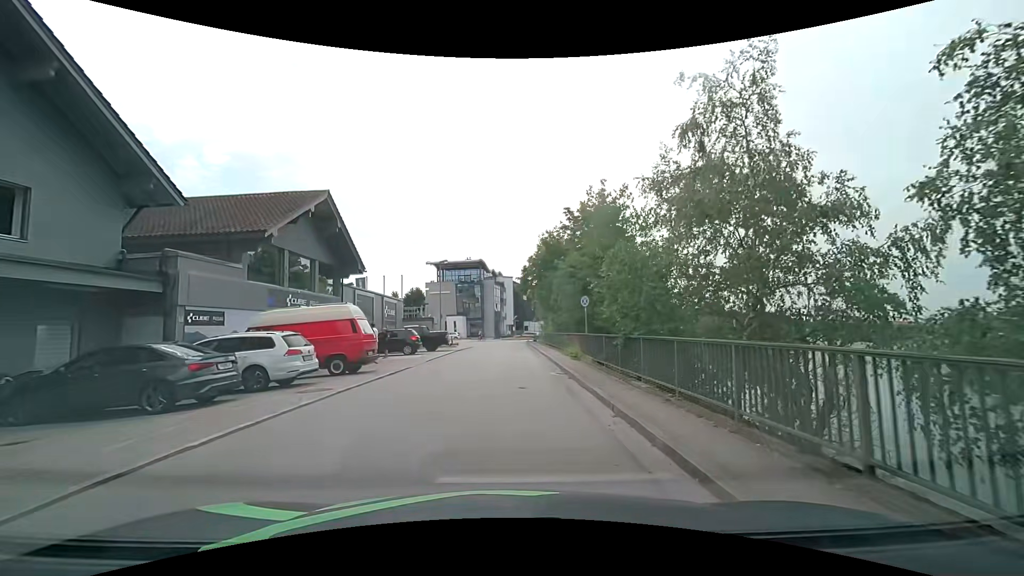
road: unclassified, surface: asphalt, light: Day
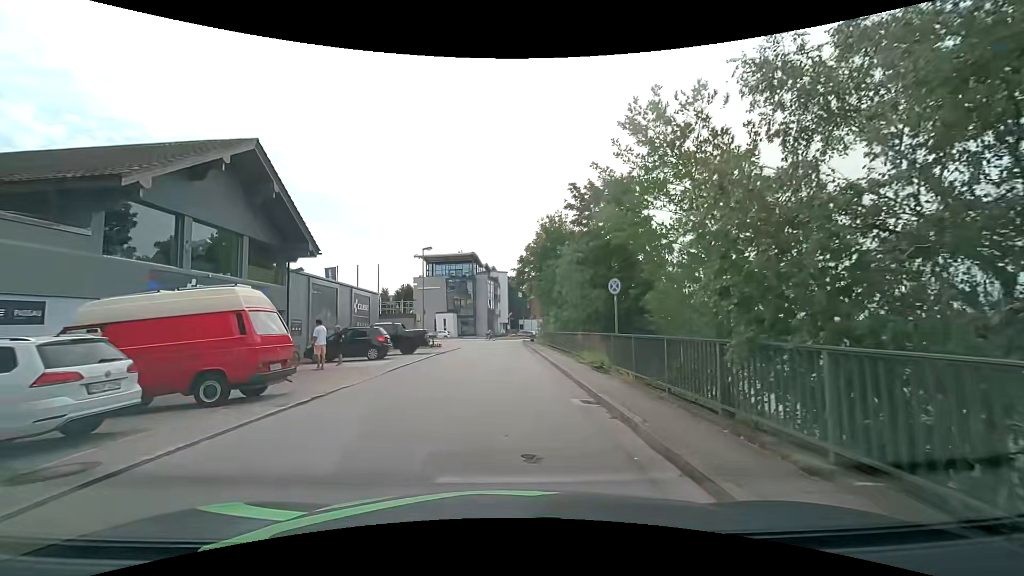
(0.0, +6.6) m; 0°
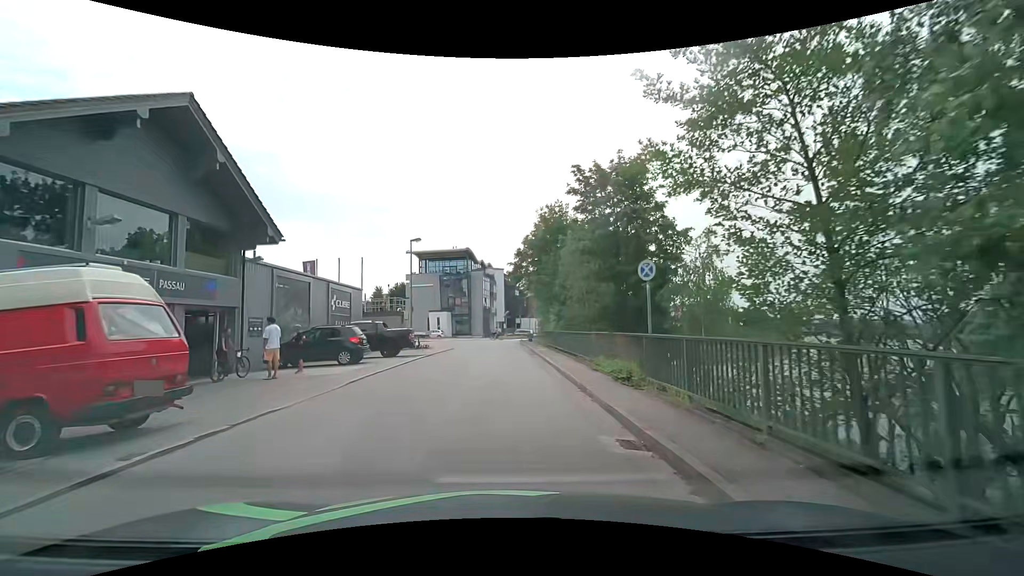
(0.0, +3.6) m; +1°
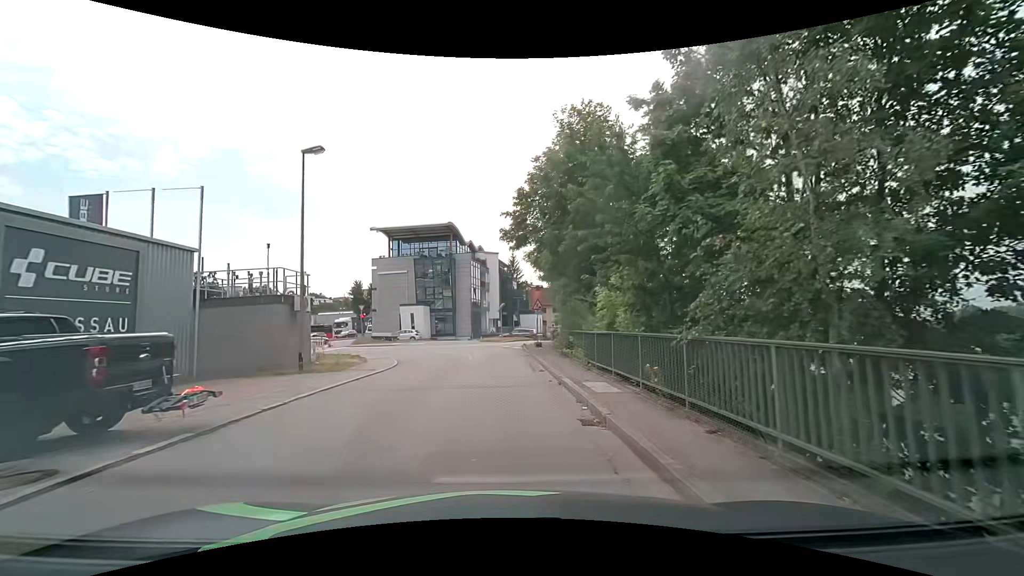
(+0.1, +18.9) m; 0°
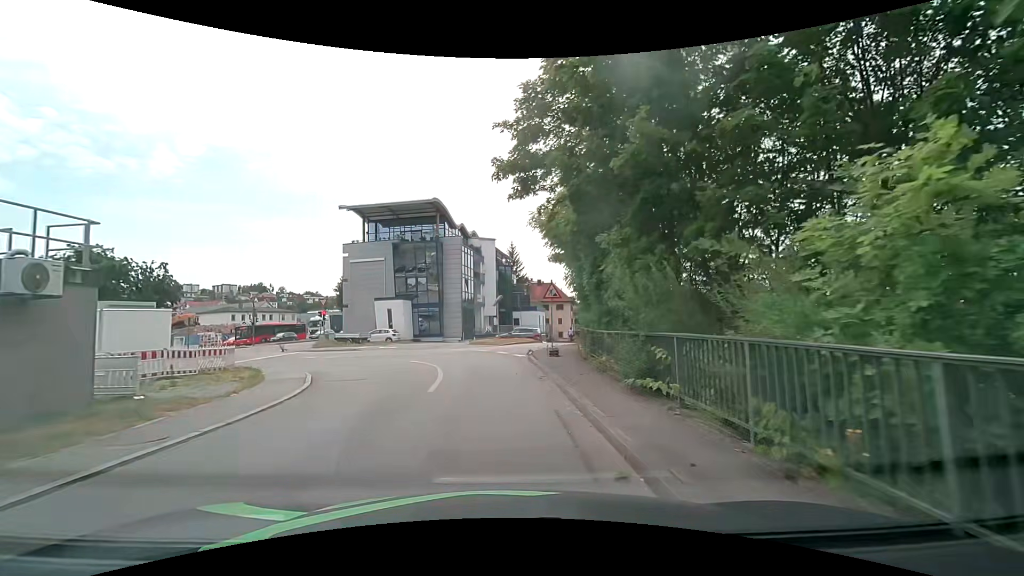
(+0.1, +10.9) m; 0°
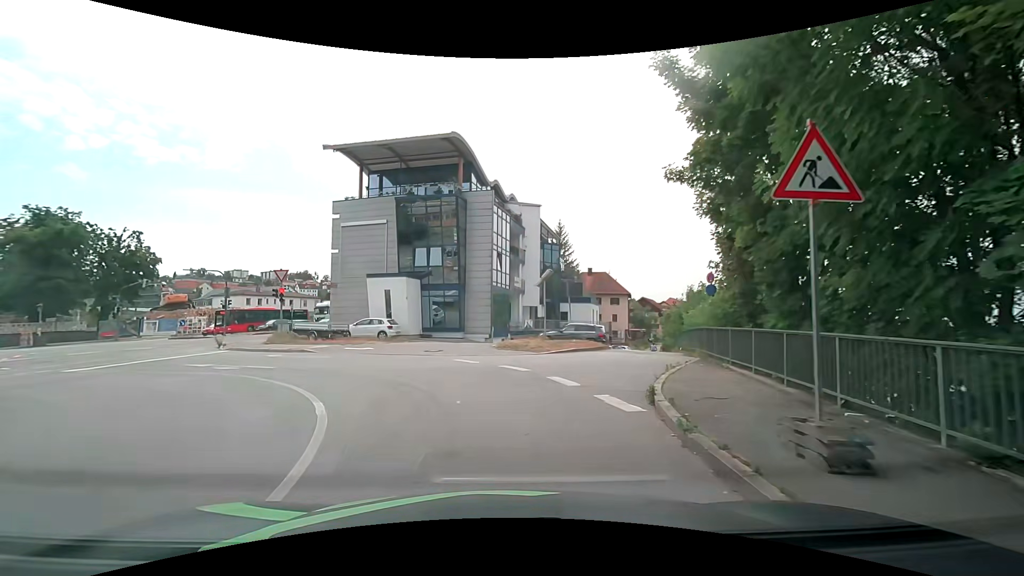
(-0.4, +15.7) m; -4°
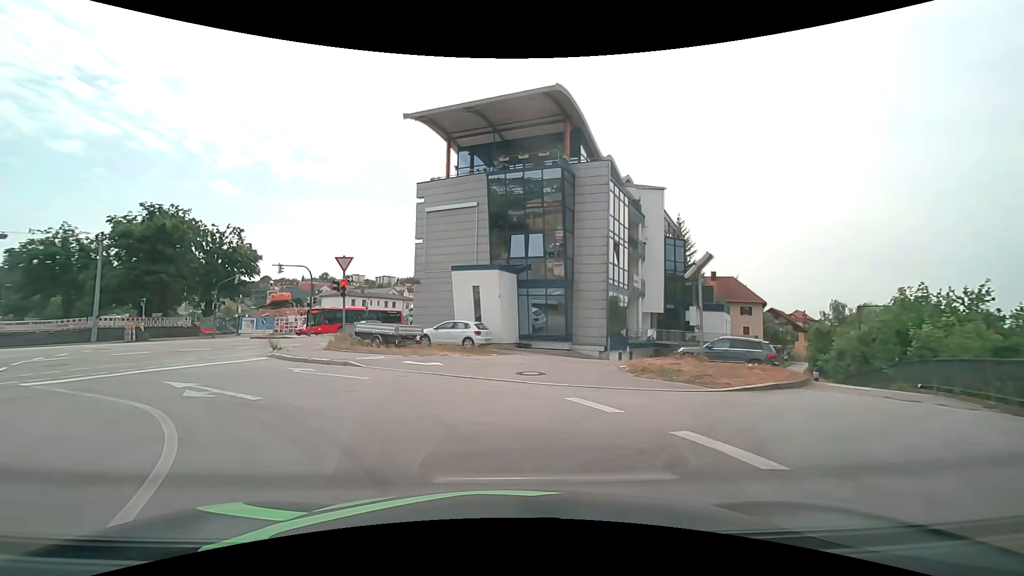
(-0.7, +7.9) m; -12°
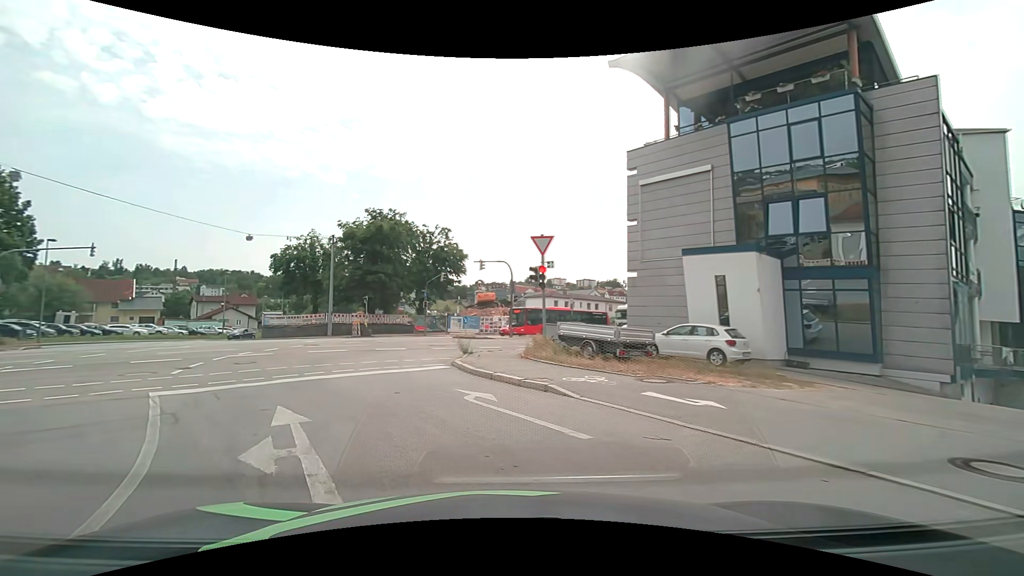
(-1.2, +6.6) m; -23°
(-3, +9) (-9, +17) (-17, +24) (-26, +25) (-35, +19) (-42, +13) (-49, +5) (-56, -2) (-63, -9) (-69, -17) m
